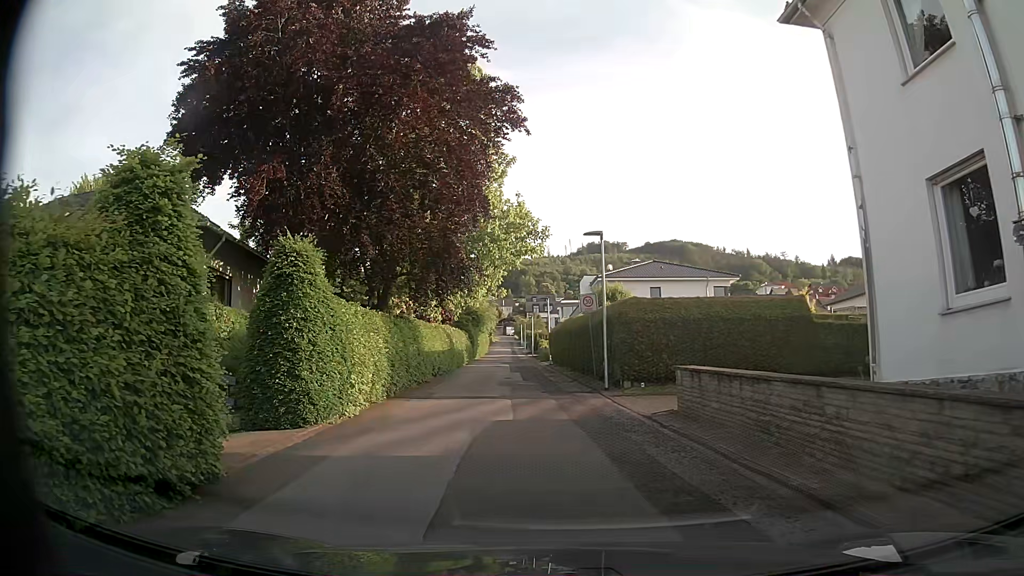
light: Day
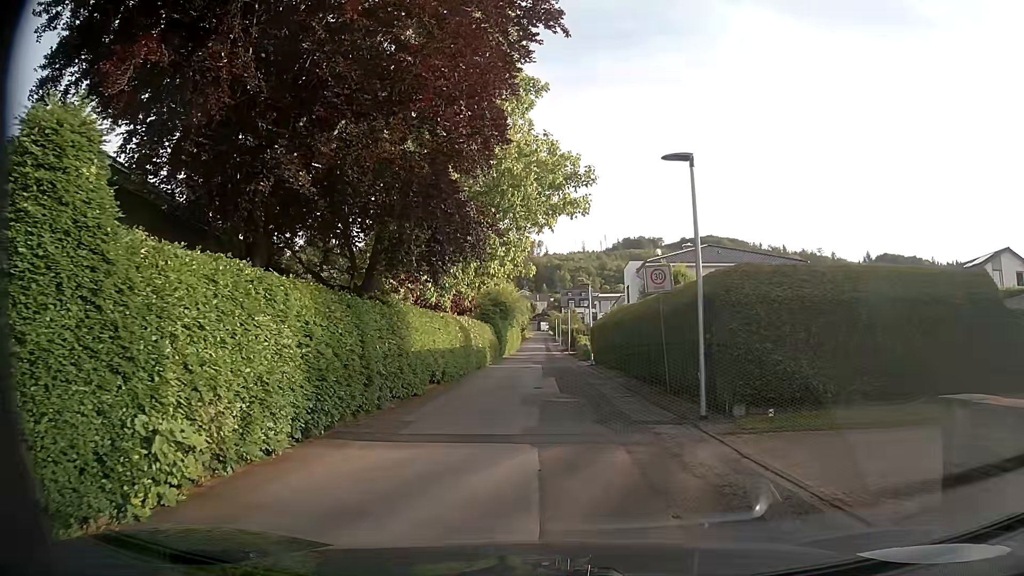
(-0.5, +8.1) m; -5°
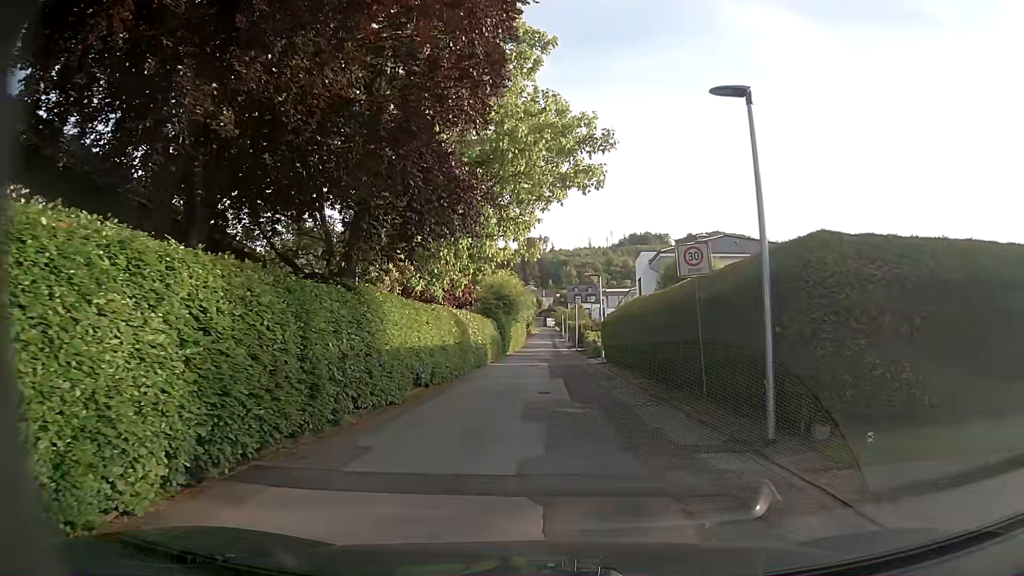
(0.0, +3.2) m; +1°
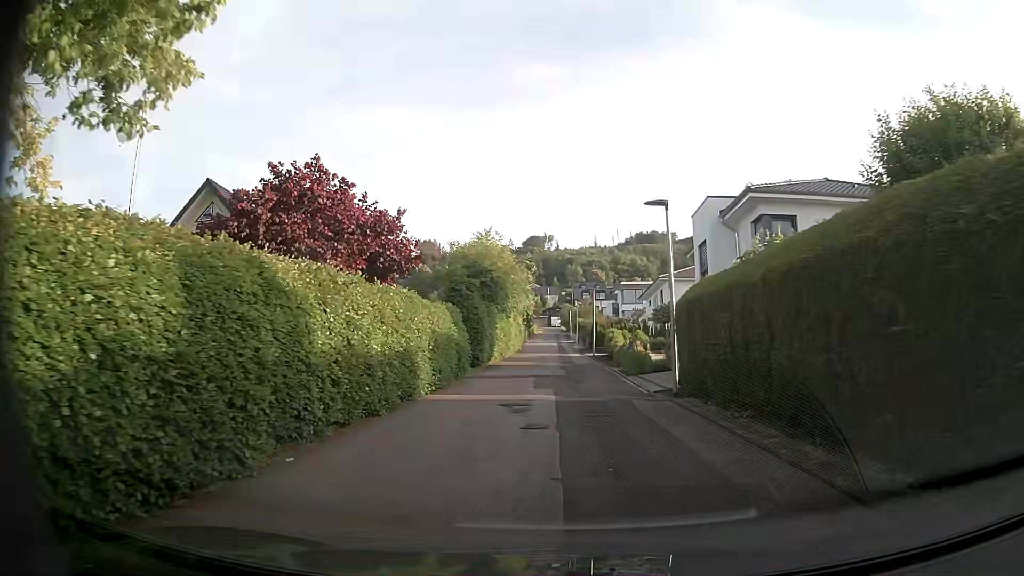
(-0.3, +18.8) m; -2°
